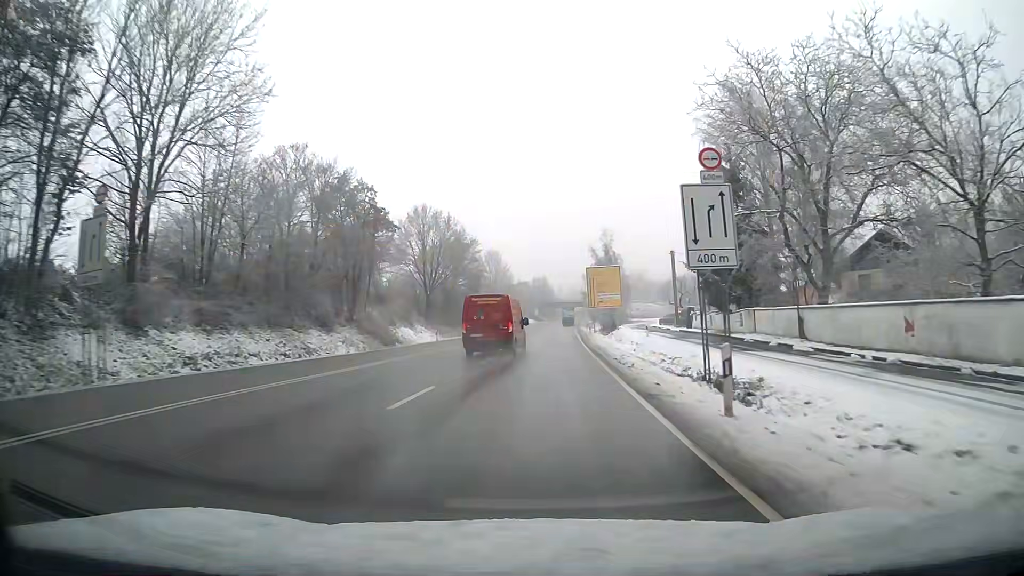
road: primary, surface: asphalt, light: Day
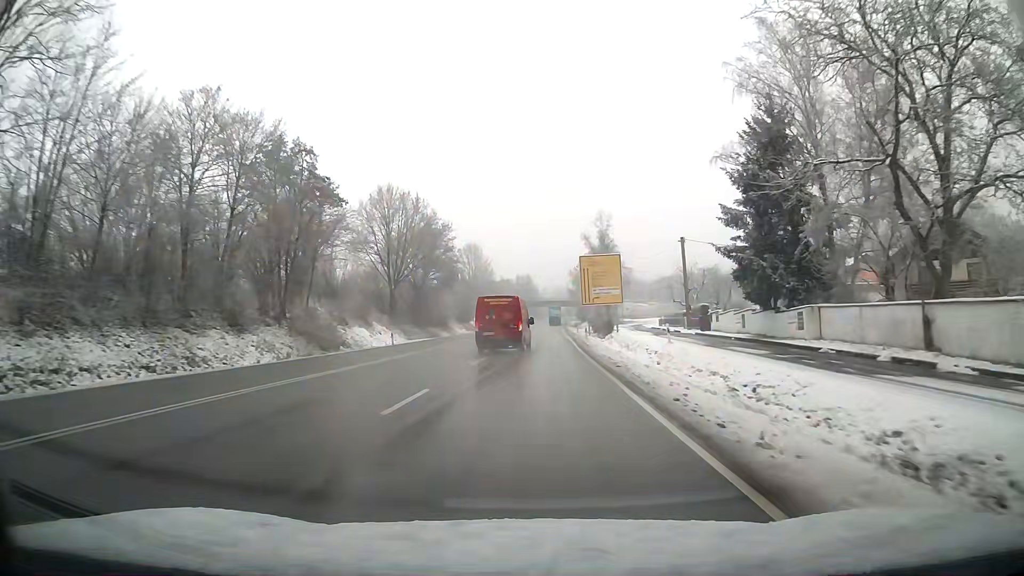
(+0.1, +12.6) m; +1°
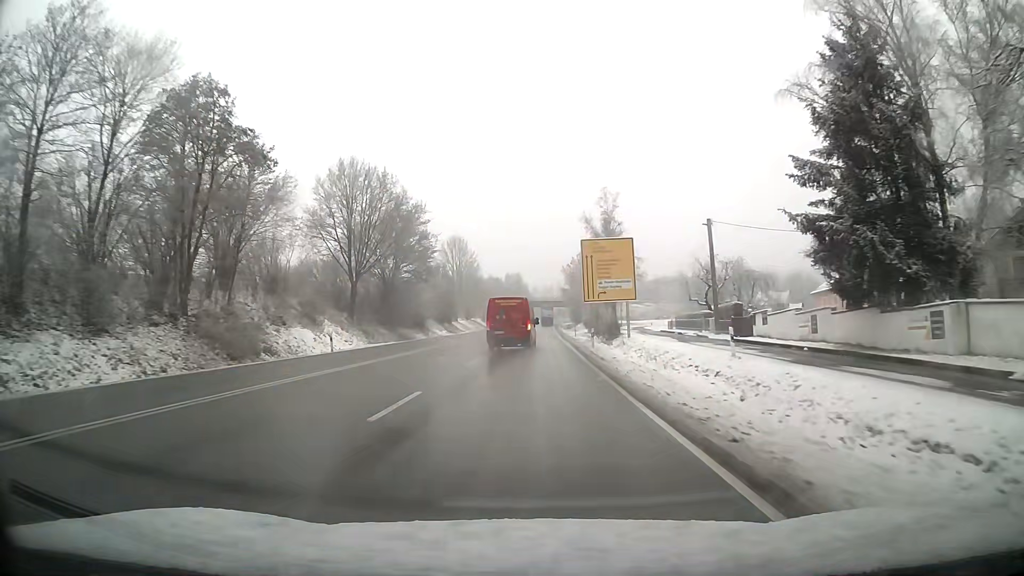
(+0.1, +12.6) m; +1°
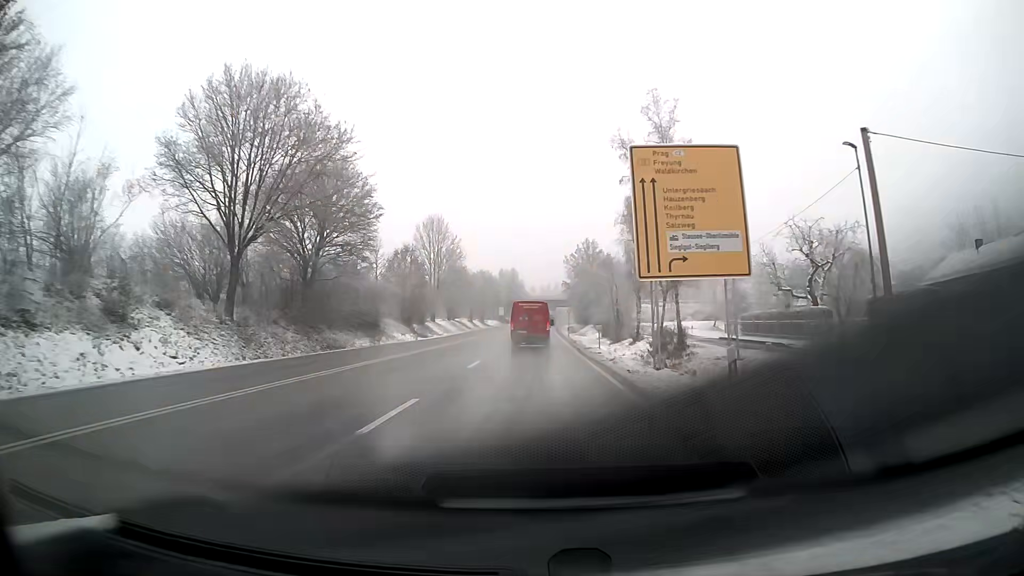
(+0.1, +25.2) m; 0°
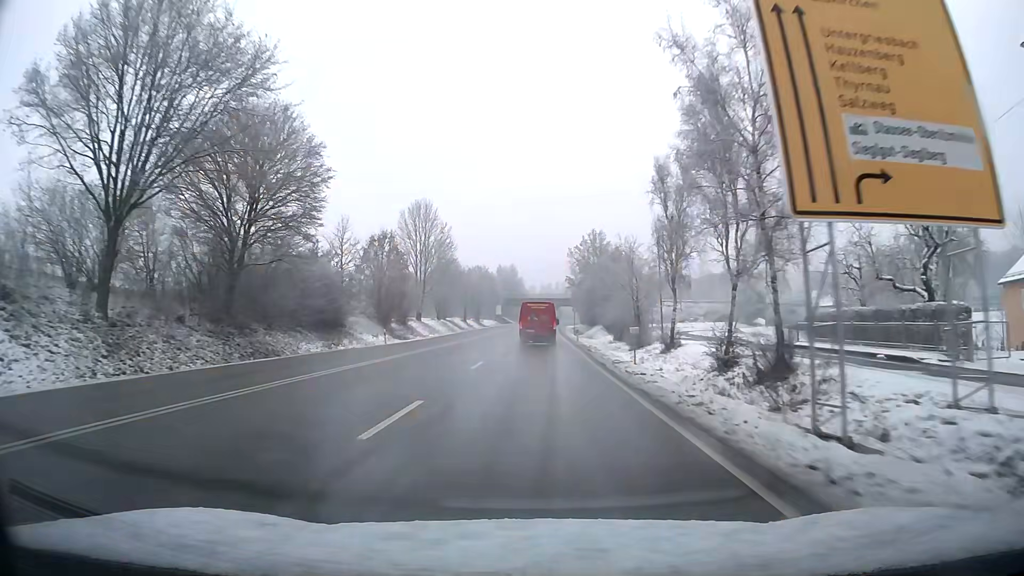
(0.0, +12.6) m; 0°
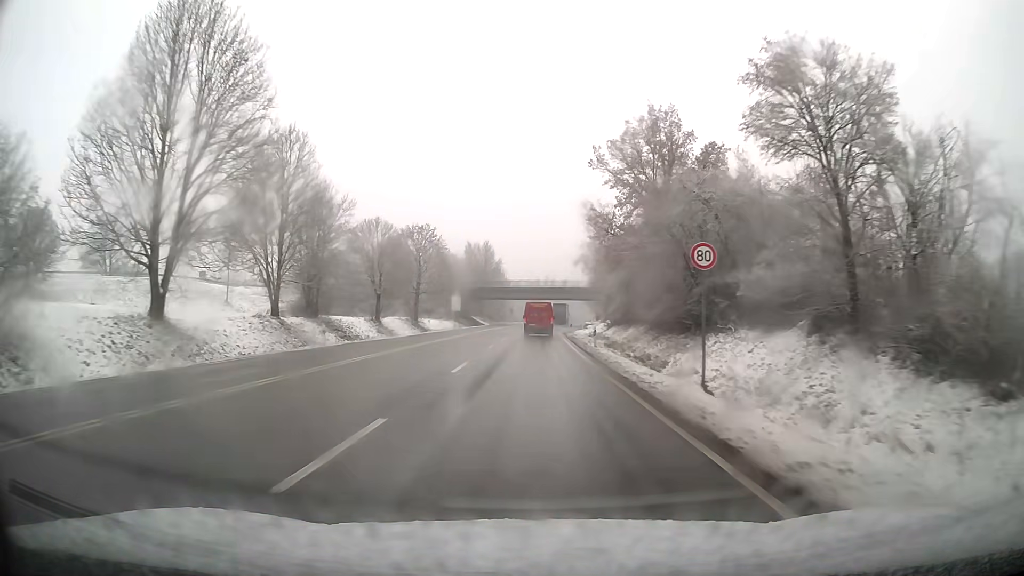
(+0.6, +62.7) m; +1°
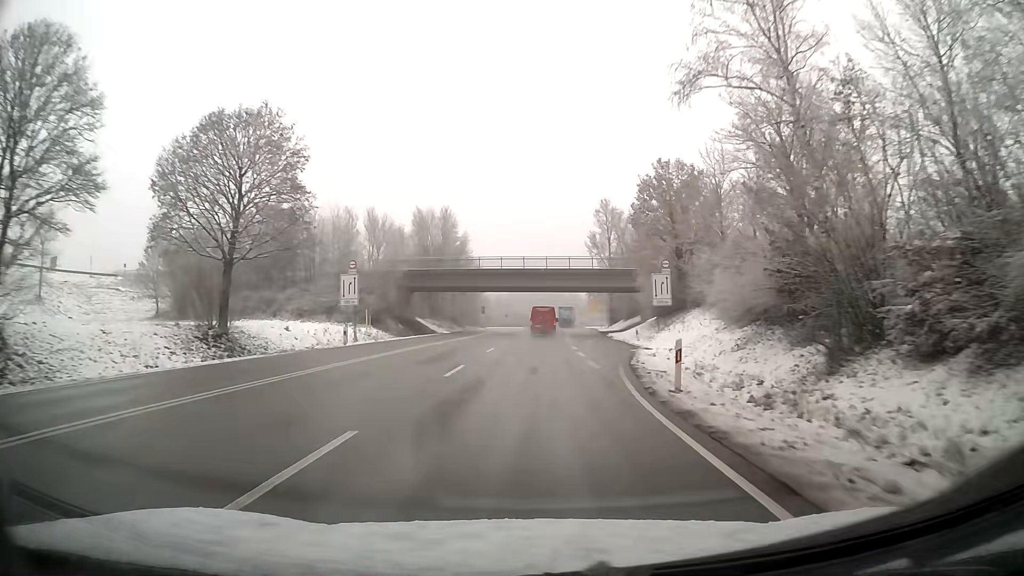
(+0.4, +49.0) m; +2°
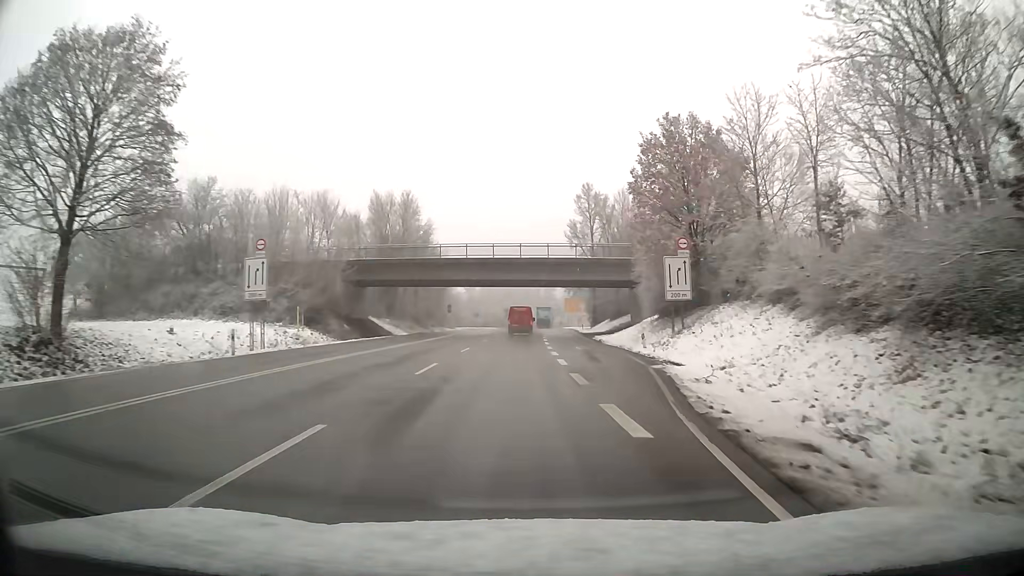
(+0.2, +11.7) m; +2°
(0, +10) (+1, +20) (+1, +30) (+1, +40) (+2, +50) (+2, +60) (+3, +70) (+3, +80) (+3, +90) (+3, +100) m
